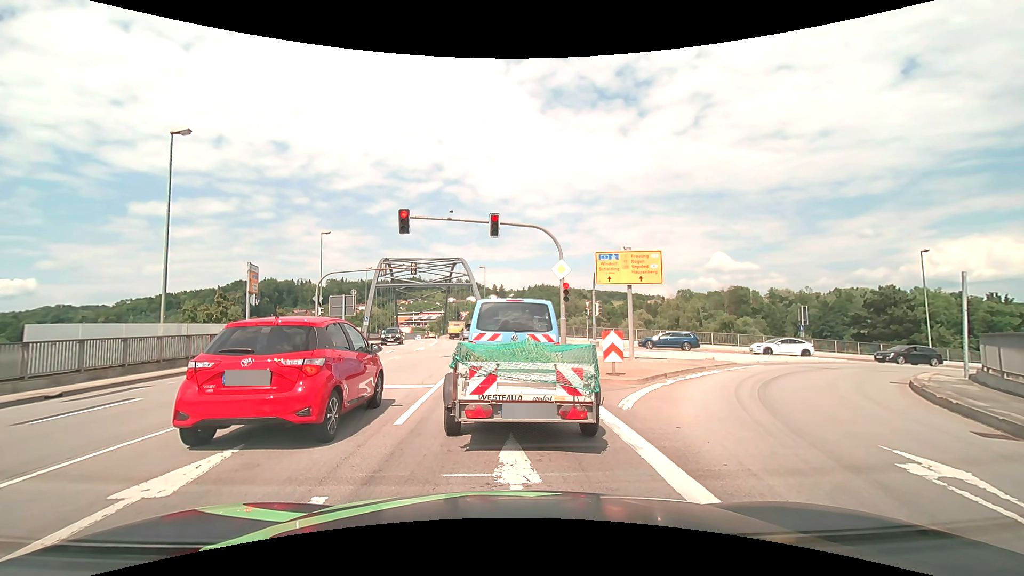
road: primary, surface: asphalt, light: Day
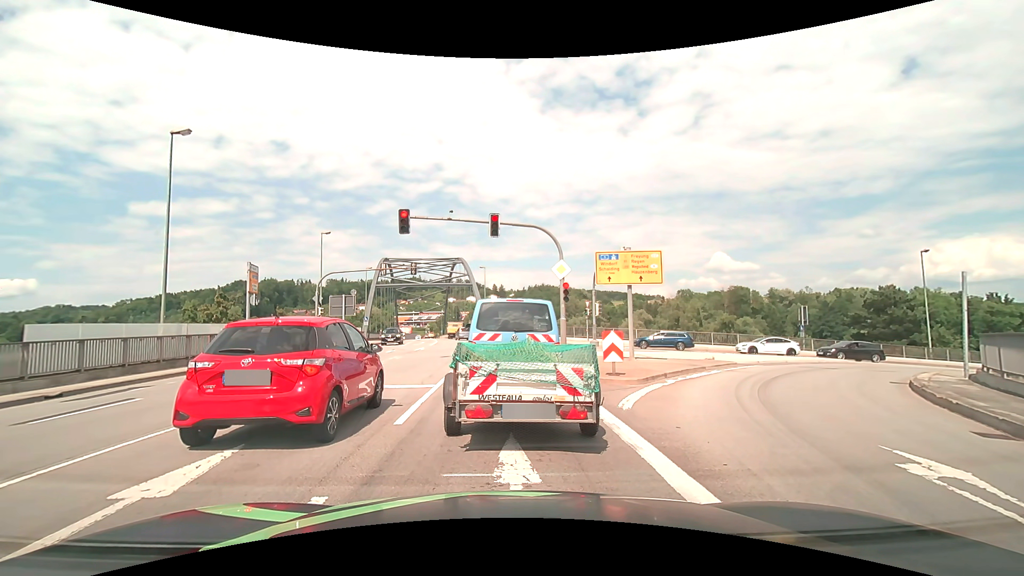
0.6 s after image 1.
(0.0, 0.0) m; 0°
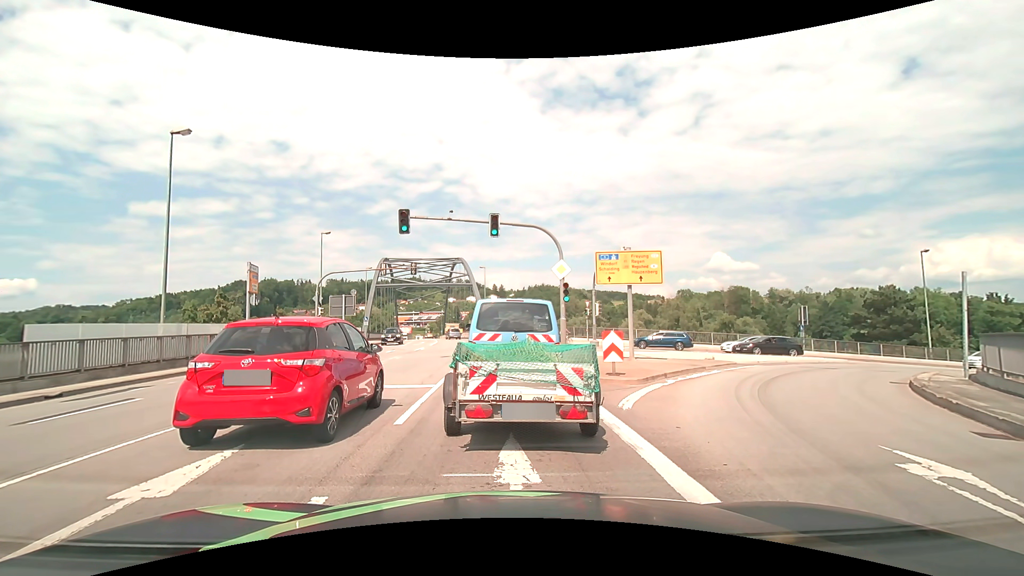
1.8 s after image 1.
(0.0, 0.0) m; 0°
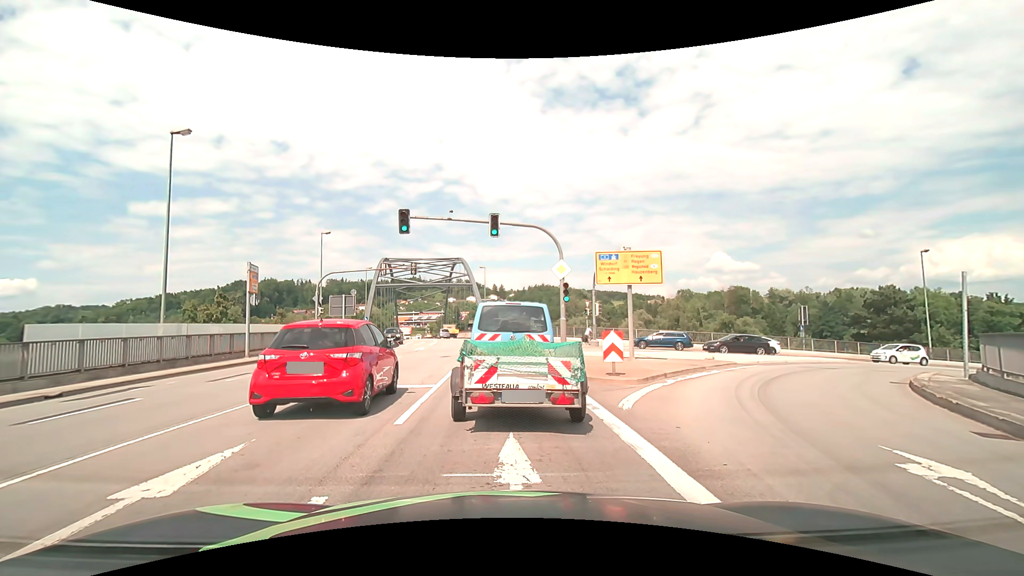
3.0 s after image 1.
(0.0, 0.0) m; 0°
(0, +10) (-1, +20) (-1, +30) (-2, +40) (-3, +50) (-5, +60) (-6, +70) (-8, +79) (-10, +89) (-12, +99) m
